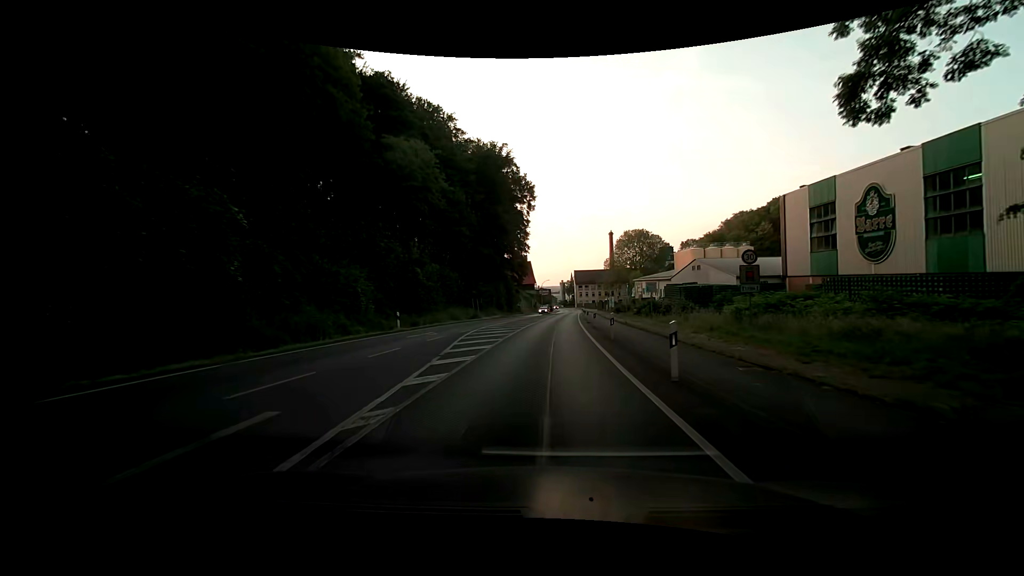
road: primary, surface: asphalt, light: Day
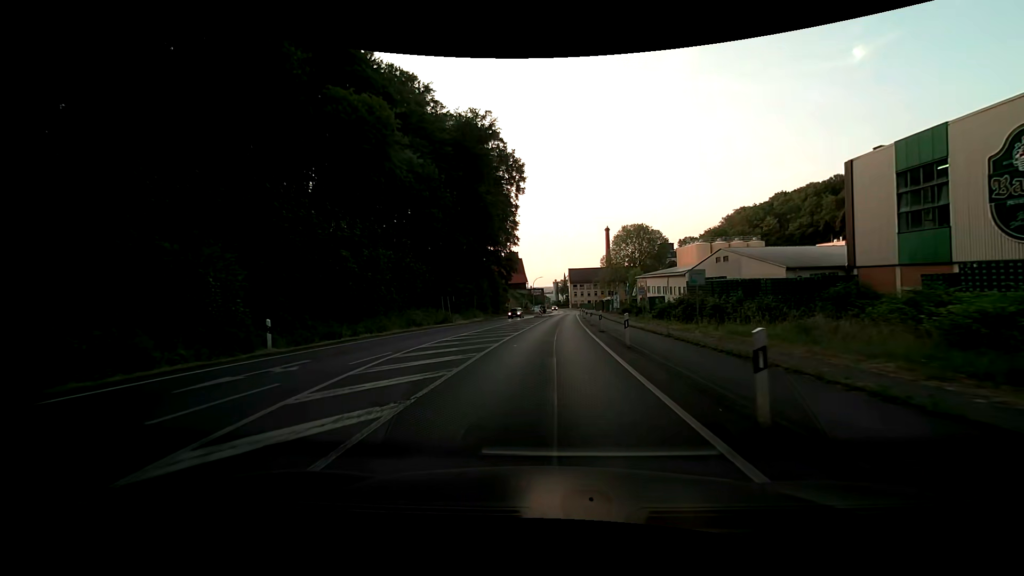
(+0.2, +13.6) m; +1°
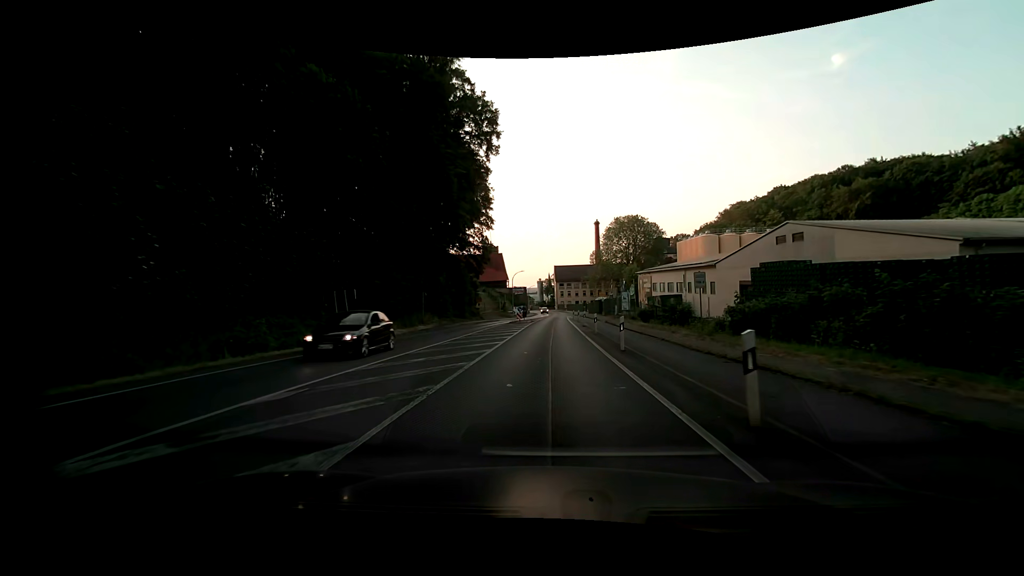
(+0.2, +20.1) m; +2°
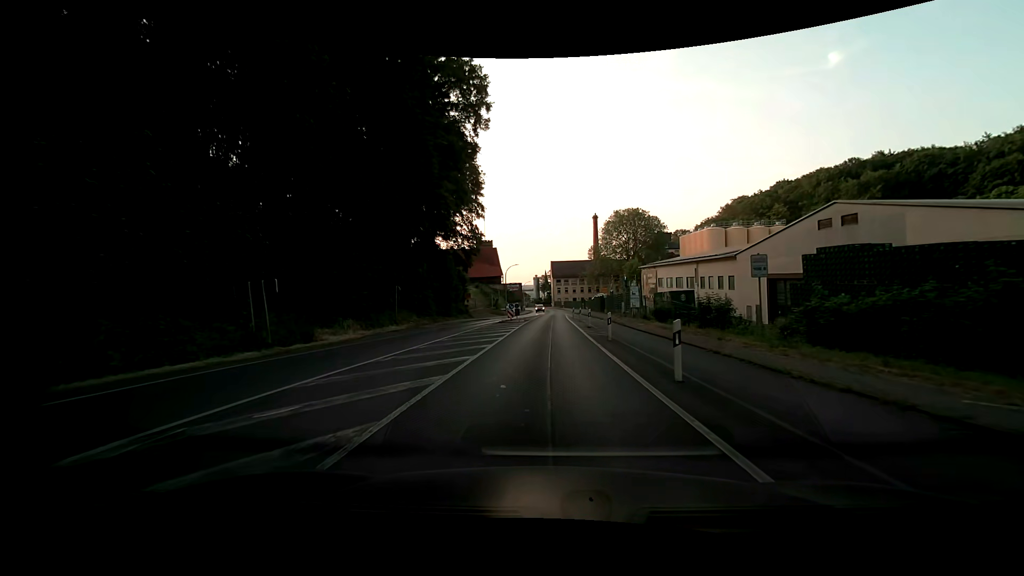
(0.0, +6.9) m; 0°
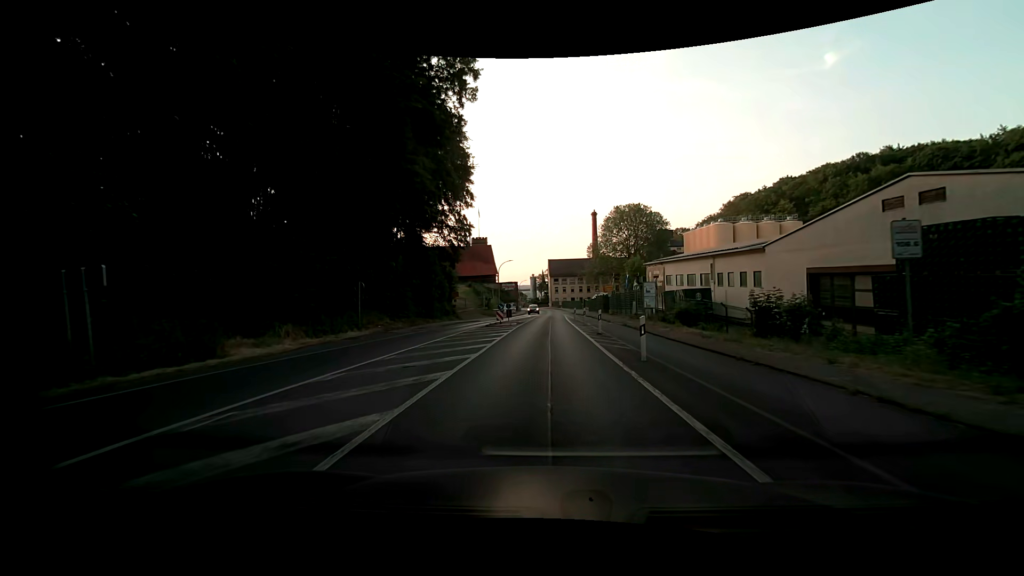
(0.0, +6.9) m; +1°
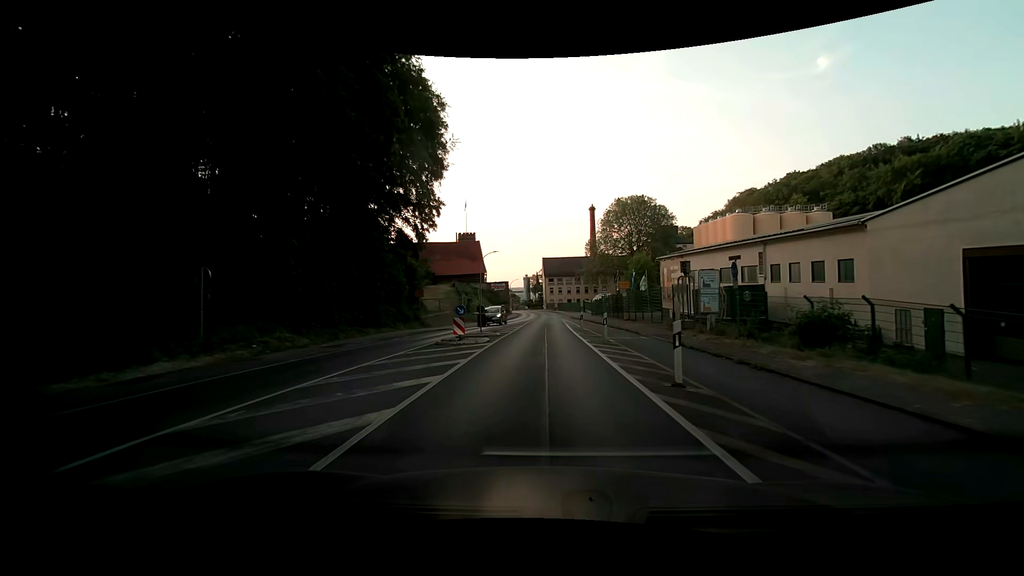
(+0.1, +13.6) m; +1°
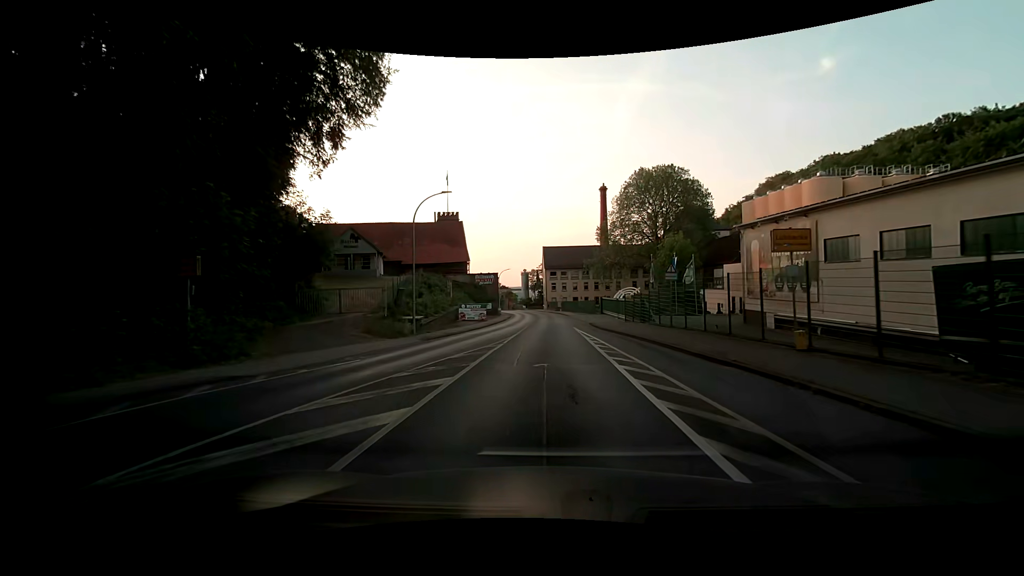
(0.0, +27.6) m; 0°
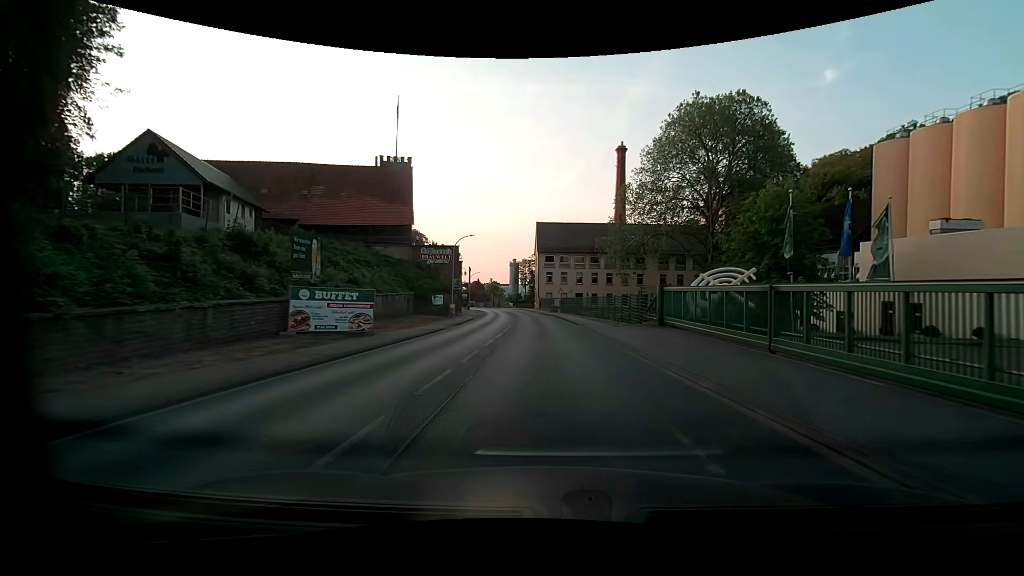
(+0.4, +35.7) m; 0°
(0, +10) (0, +20) (0, +30) (0, +40) (-1, +50) (-1, +60) (-2, +70) (-3, +80) (-4, +90) (-6, +100) m
